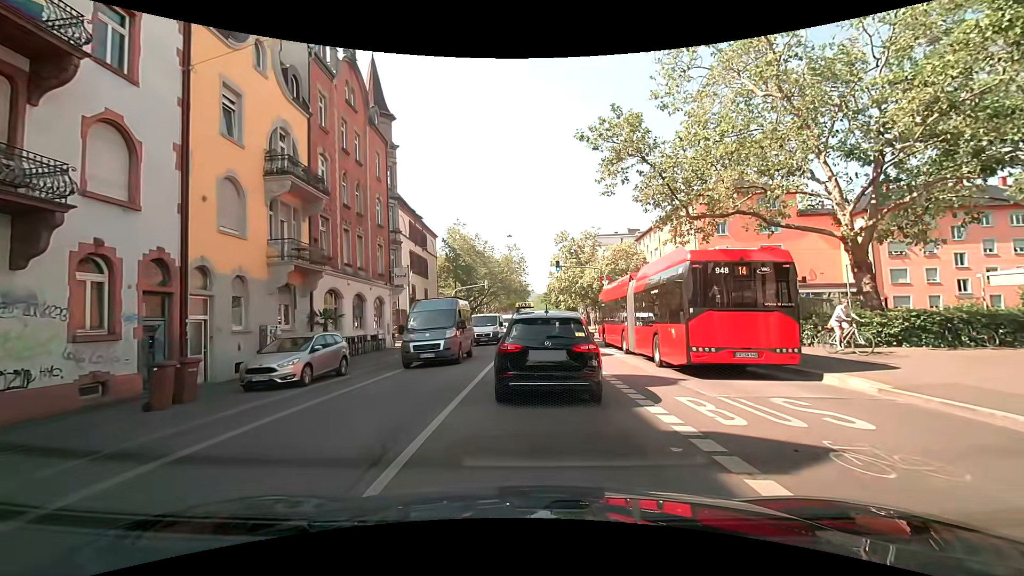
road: secondary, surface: asphalt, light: Day
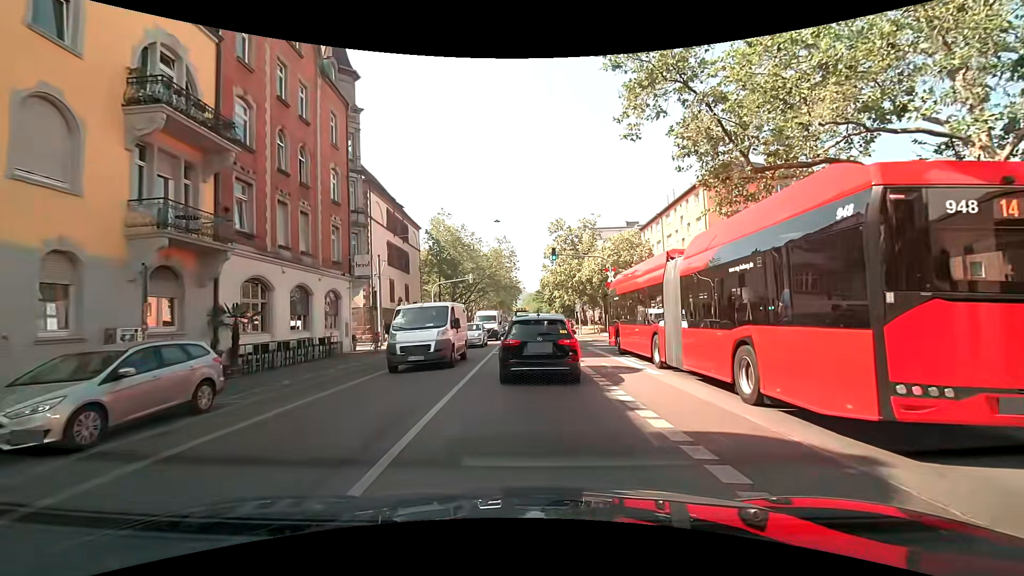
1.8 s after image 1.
(+0.3, +6.8) m; 0°
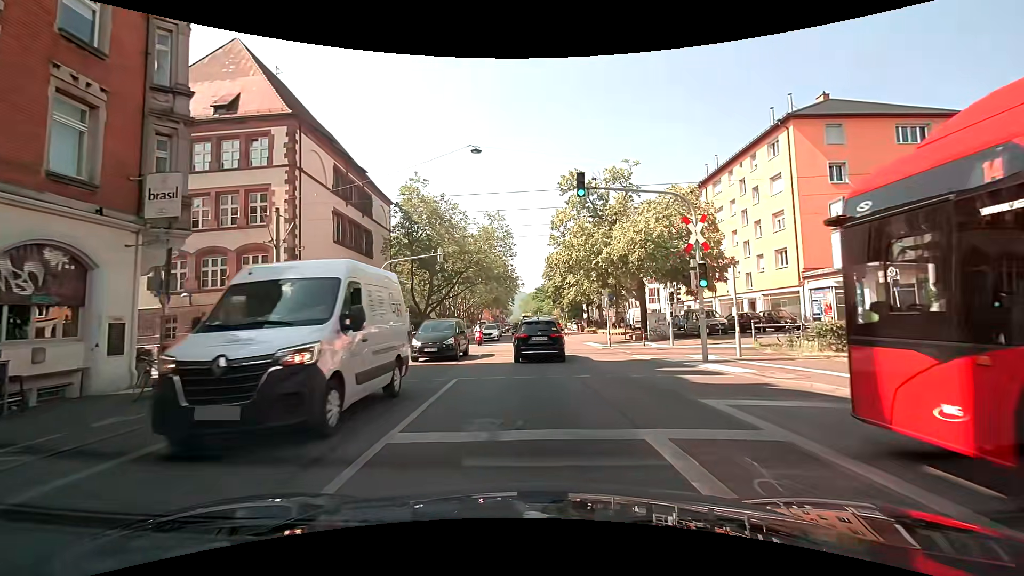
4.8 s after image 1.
(+0.2, +17.4) m; 0°
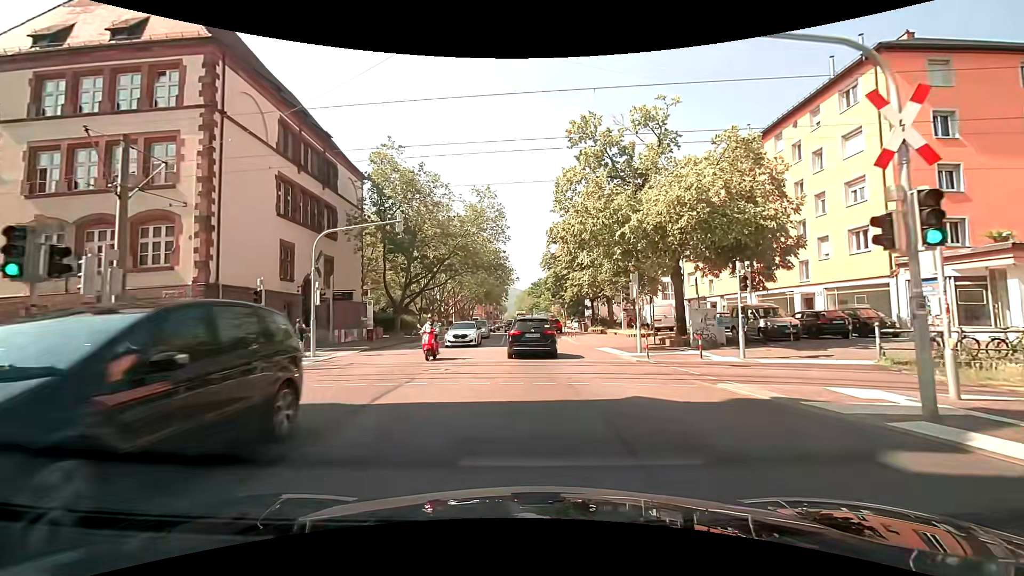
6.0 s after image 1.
(+0.1, +9.3) m; +1°
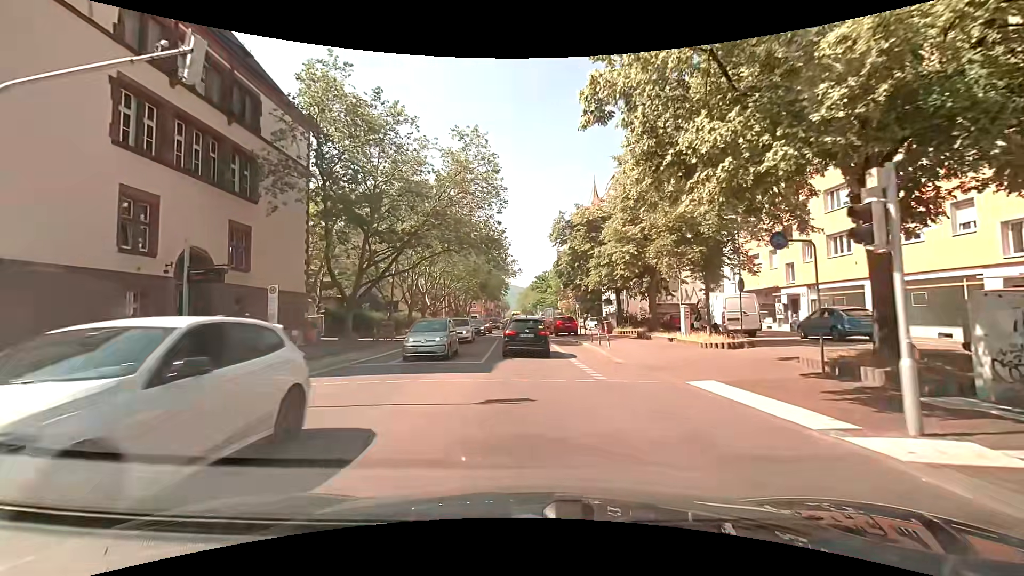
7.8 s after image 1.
(0.0, +14.1) m; 0°
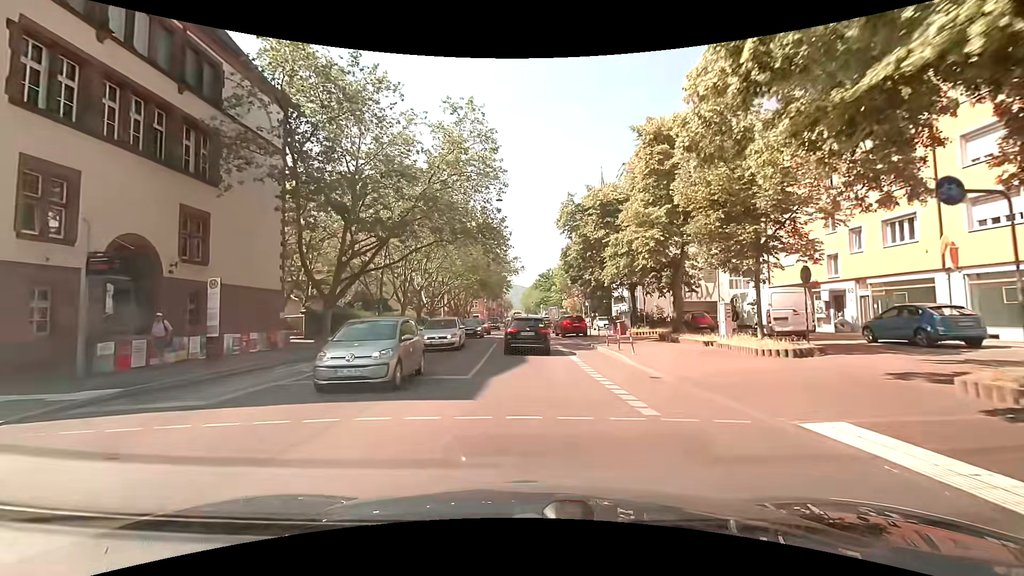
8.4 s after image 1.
(0.0, +4.4) m; -1°
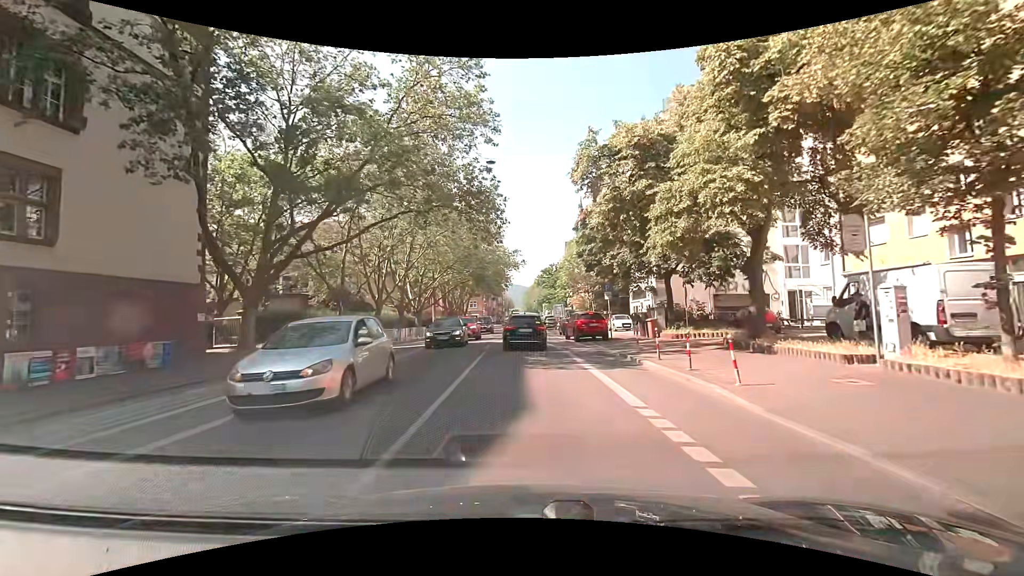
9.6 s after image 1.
(+0.1, +8.8) m; +1°
